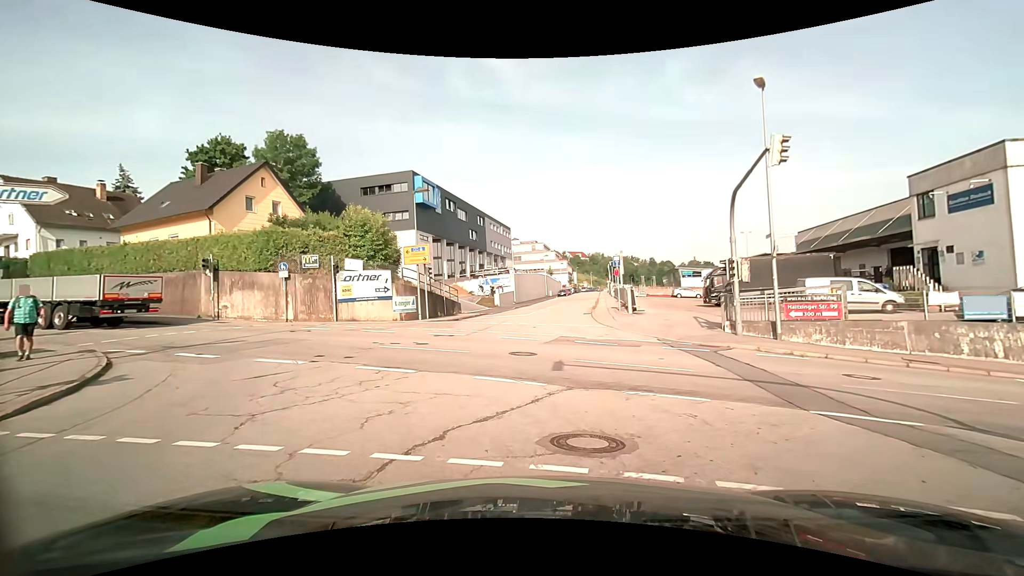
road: residential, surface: asphalt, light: Day
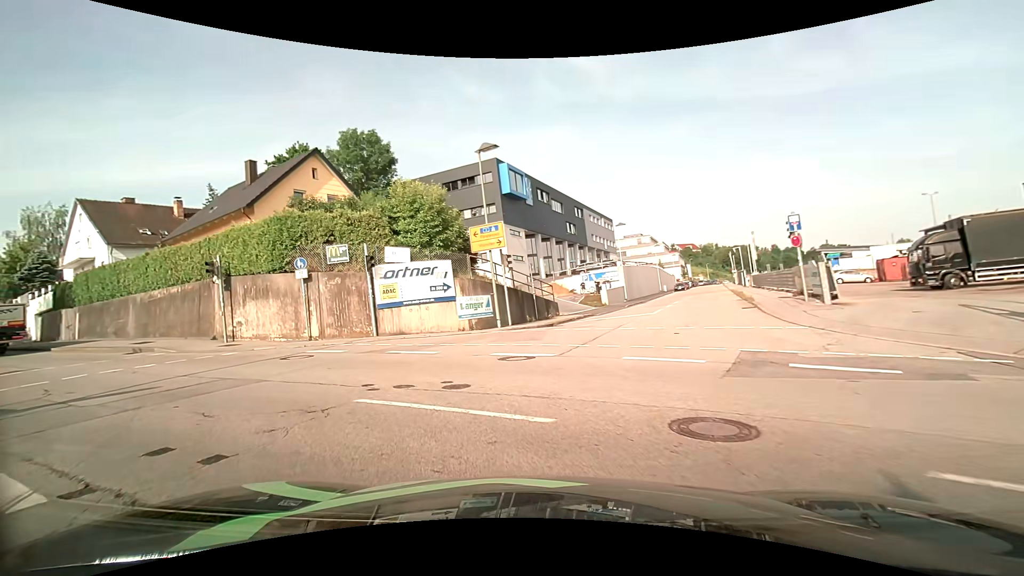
(-0.6, +9.1) m; -12°
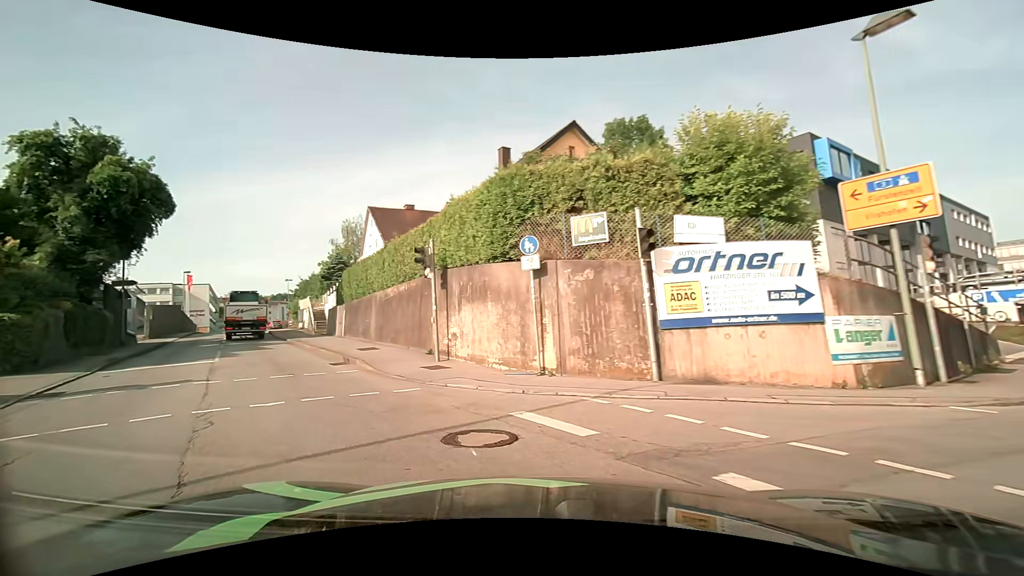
(-2.1, +8.5) m; -30°
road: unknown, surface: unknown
(-3, +9) (-9, +18) (-14, +26) (-19, +35) (-25, +43) (-30, +52) (-35, +60) (-40, +69) (-45, +78) (-50, +86) m
